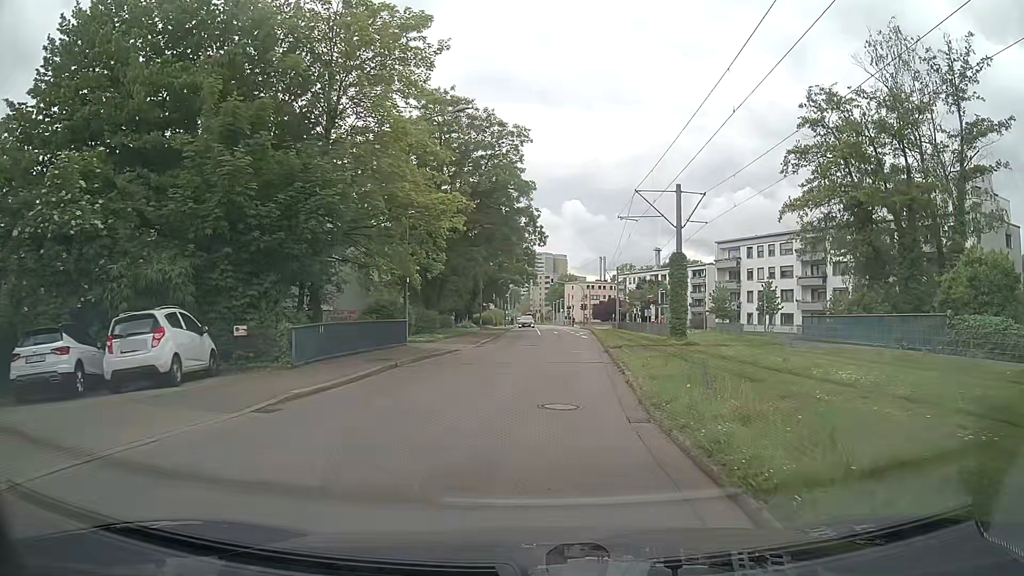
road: residential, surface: asphalt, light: Day
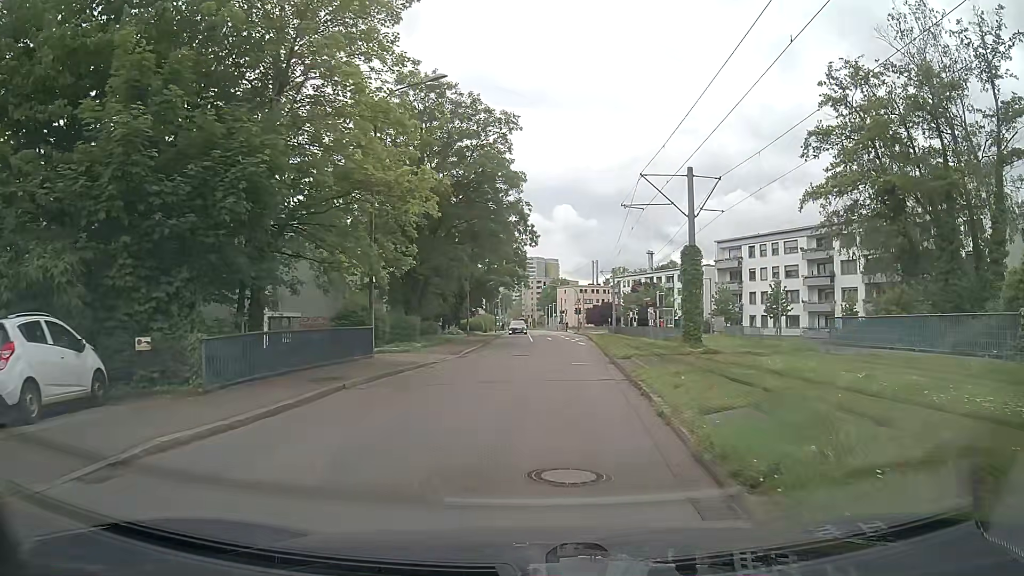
(0.0, +4.3) m; 0°
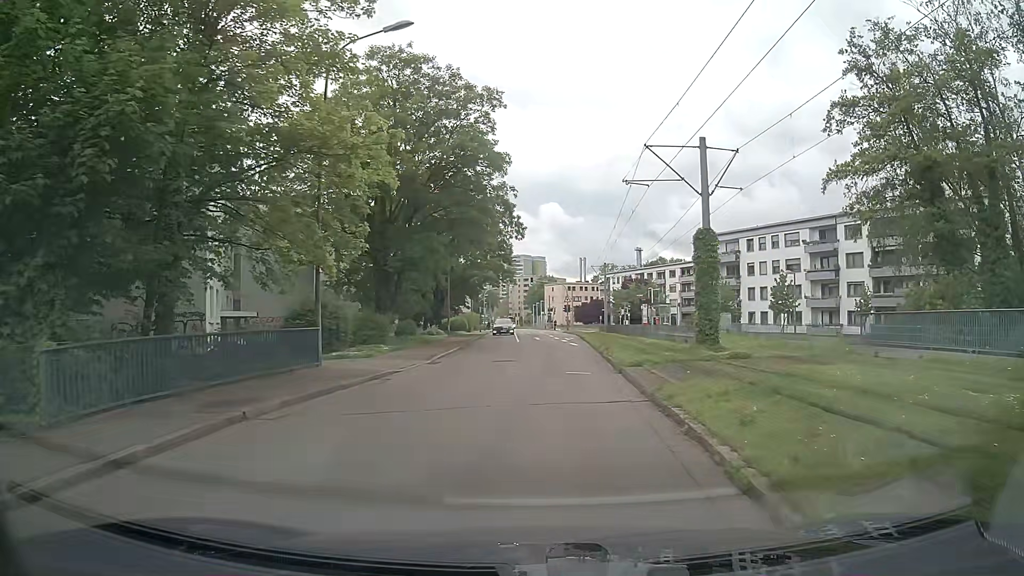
(+0.1, +4.3) m; +2°
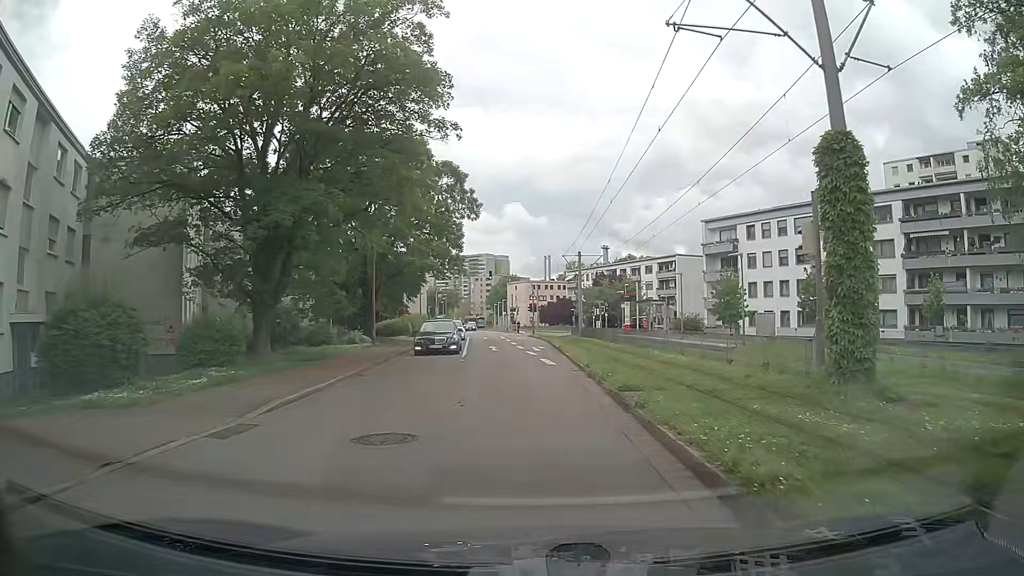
(+0.3, +12.7) m; +1°
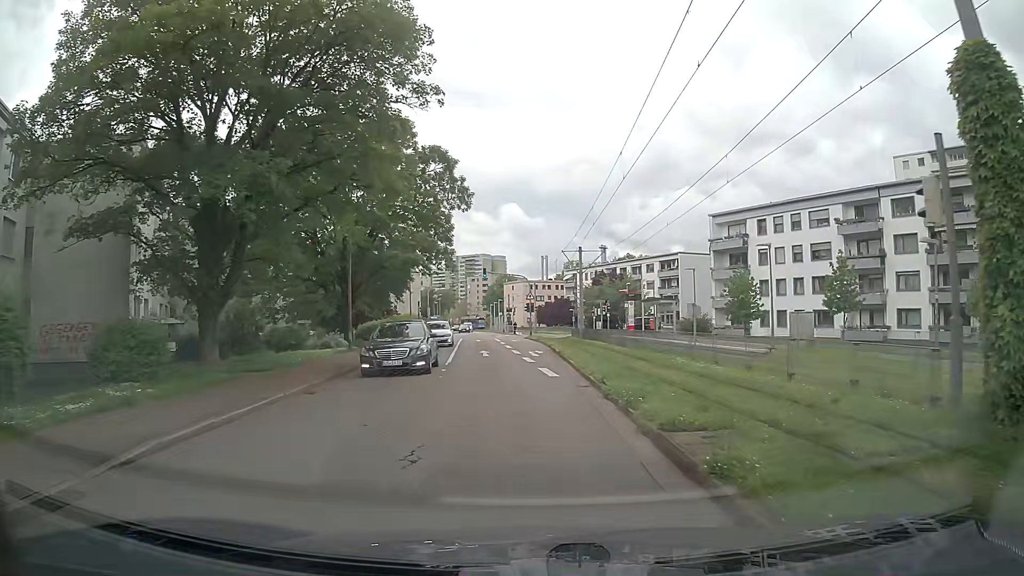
(+0.1, +4.2) m; +1°
